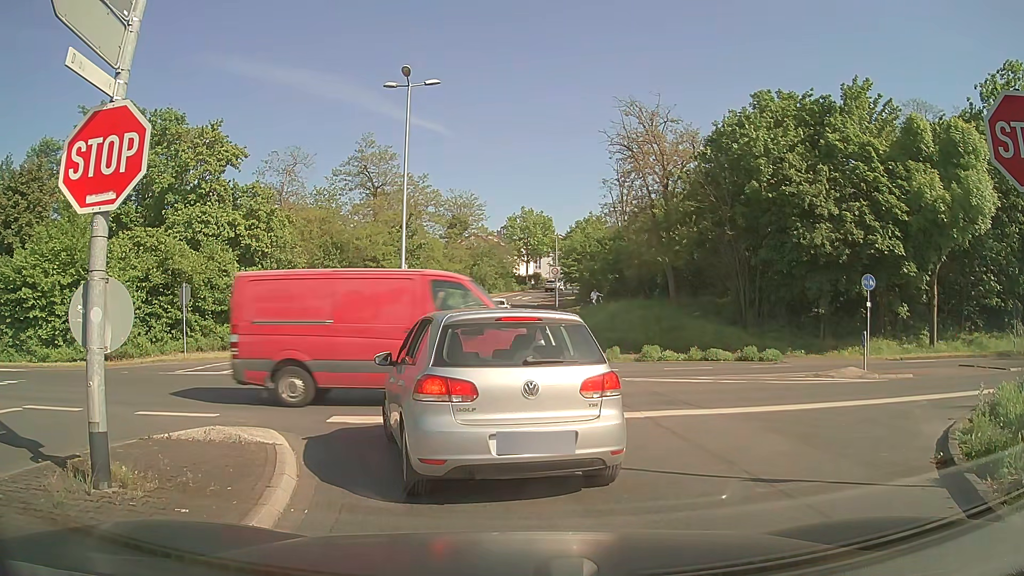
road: tertiary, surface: asphalt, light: Day
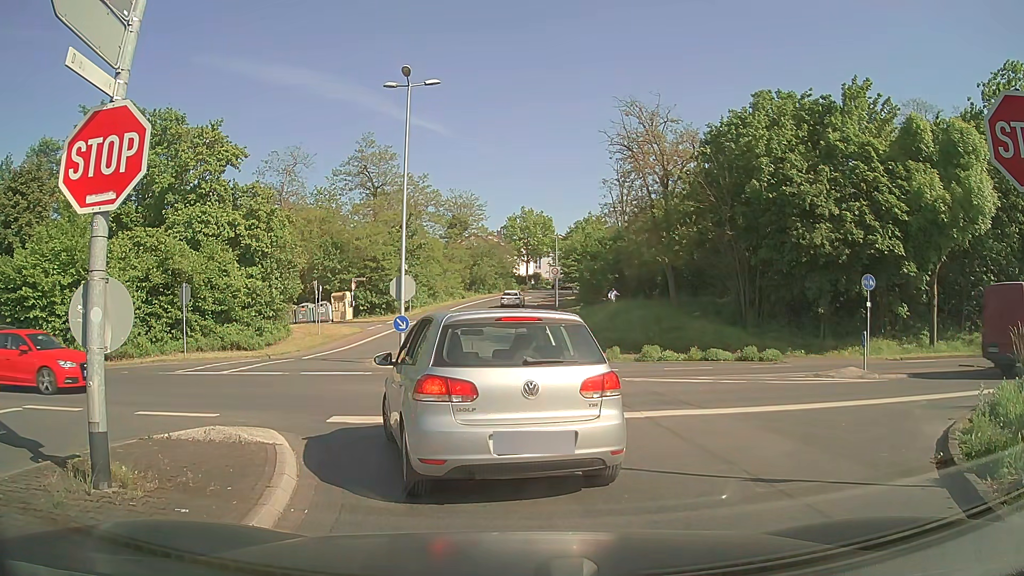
(0.0, 0.0) m; 0°
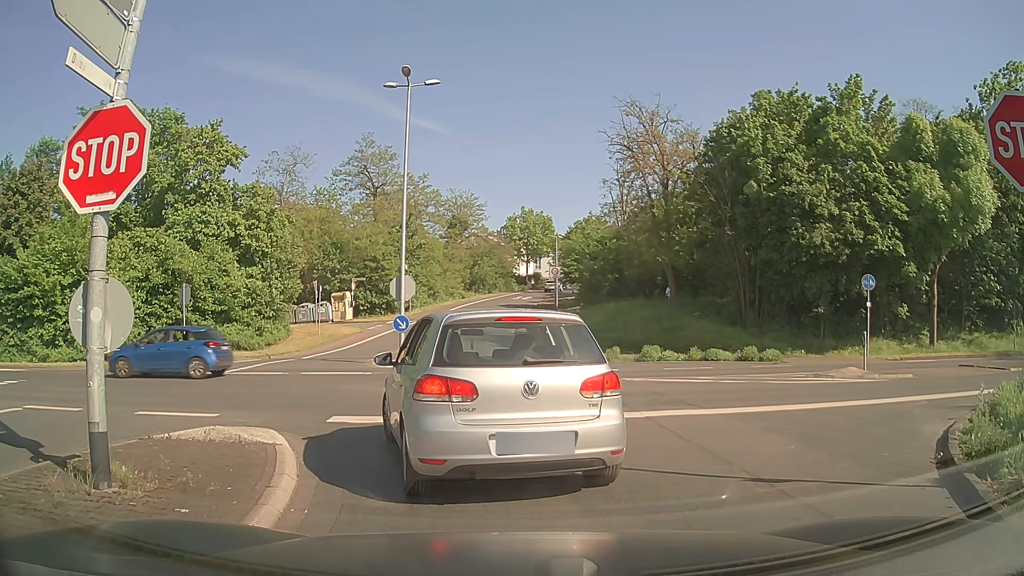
(0.0, 0.0) m; 0°
